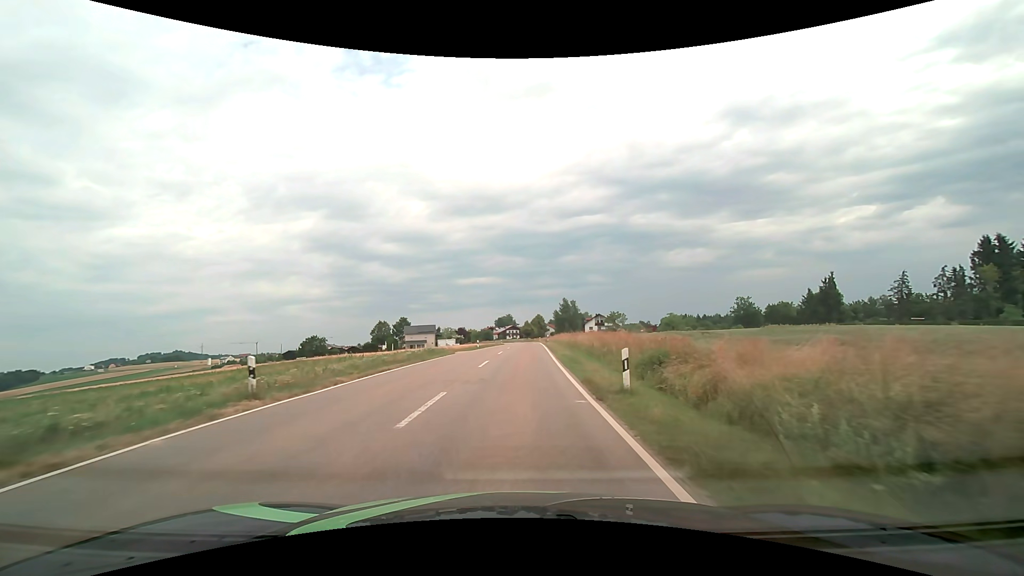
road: tertiary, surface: asphalt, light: Day
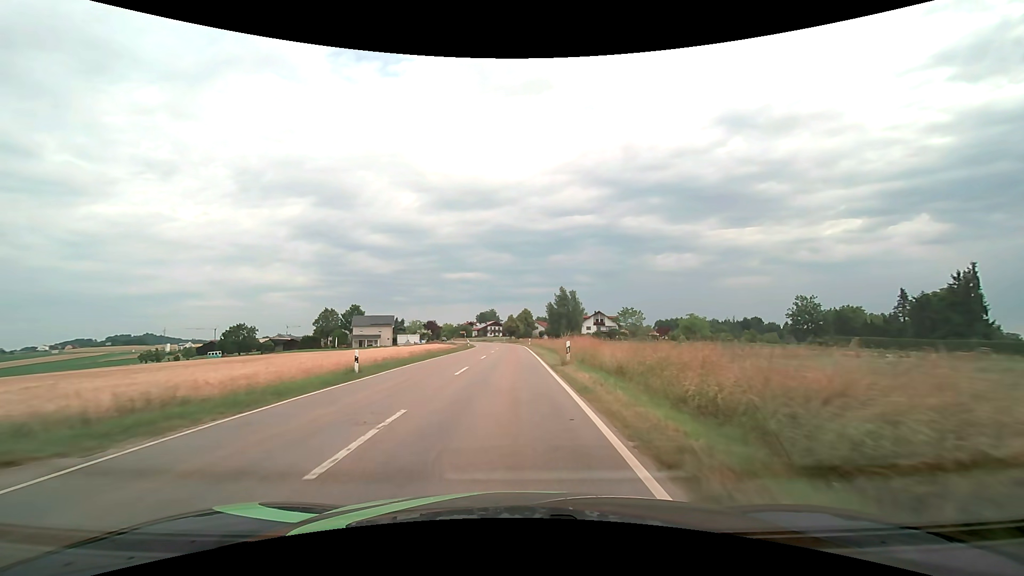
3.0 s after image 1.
(+0.8, +37.7) m; +2°
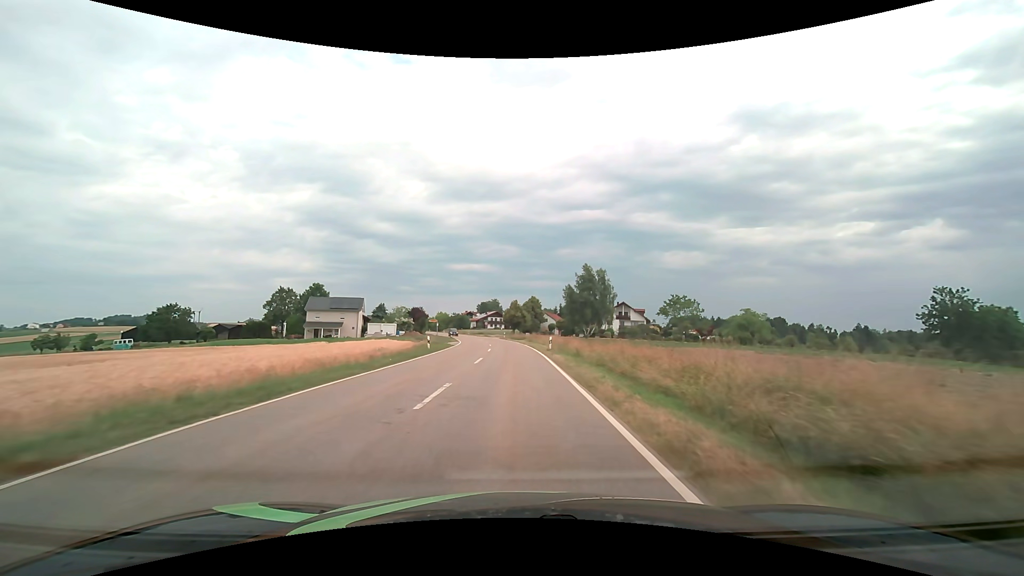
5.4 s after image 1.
(-0.3, +32.1) m; 0°
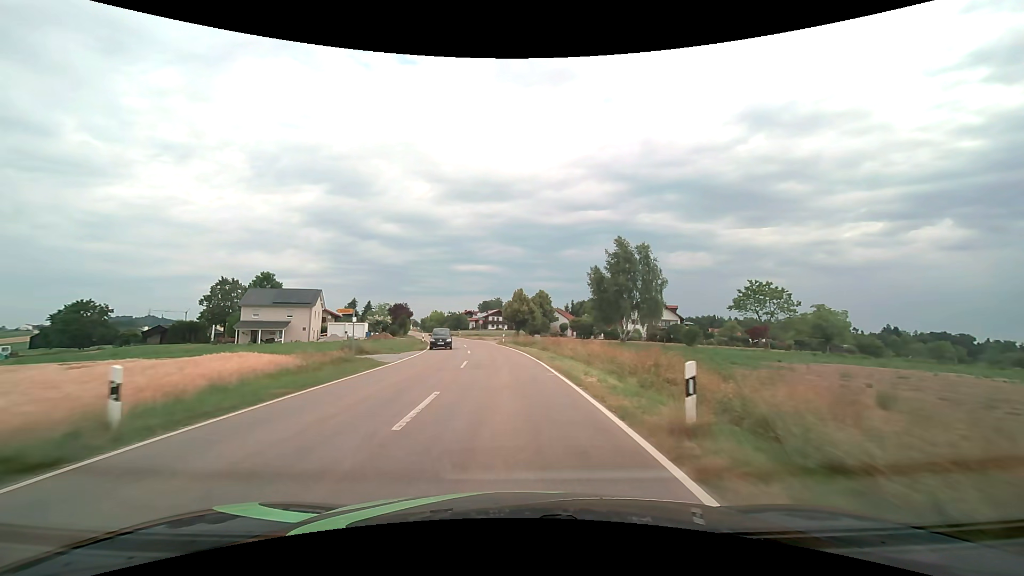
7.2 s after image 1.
(-0.1, +25.5) m; -1°
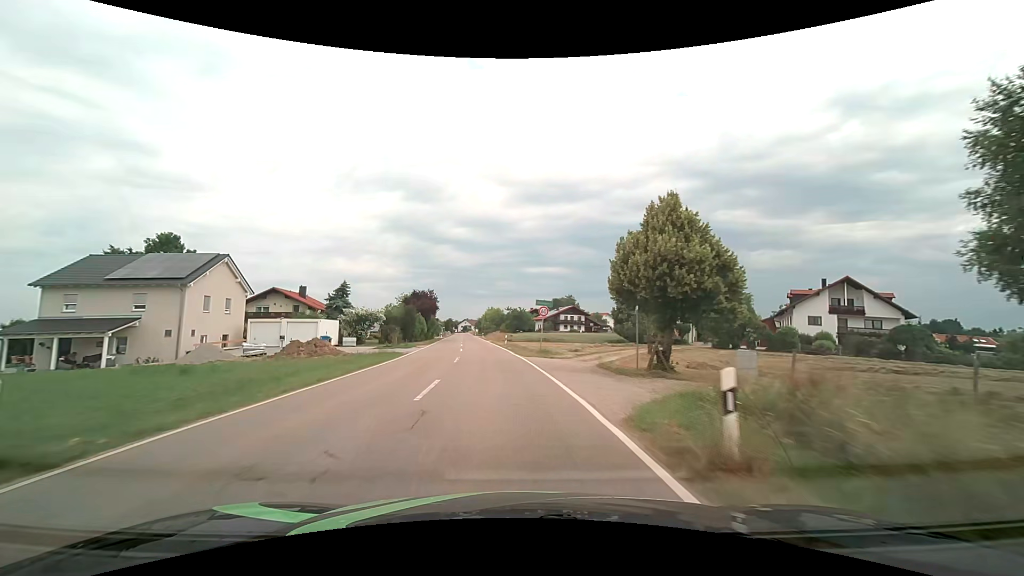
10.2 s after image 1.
(-2.4, +44.1) m; -8°
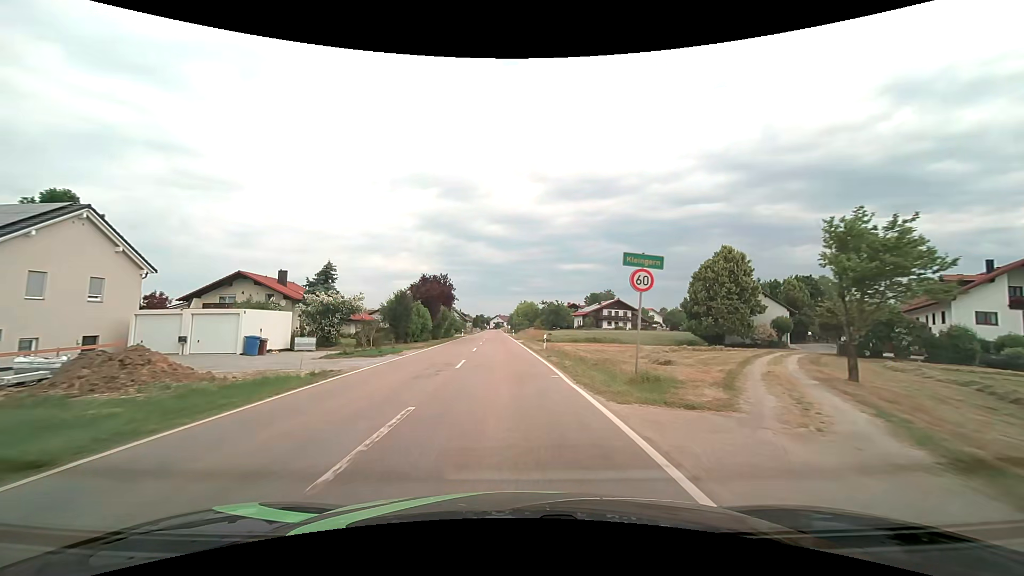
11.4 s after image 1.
(-0.6, +17.5) m; -4°
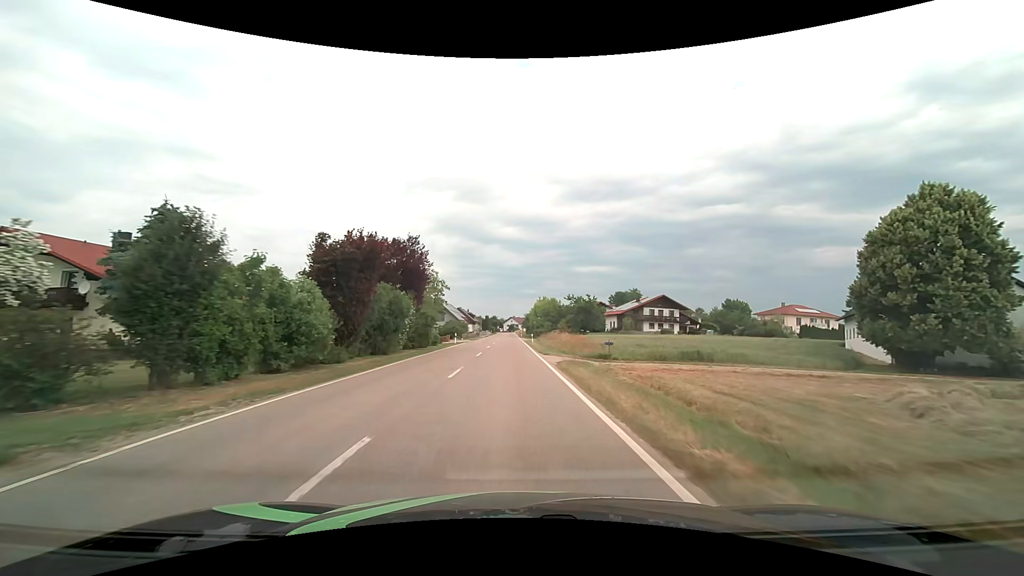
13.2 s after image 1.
(-0.6, +26.1) m; -2°
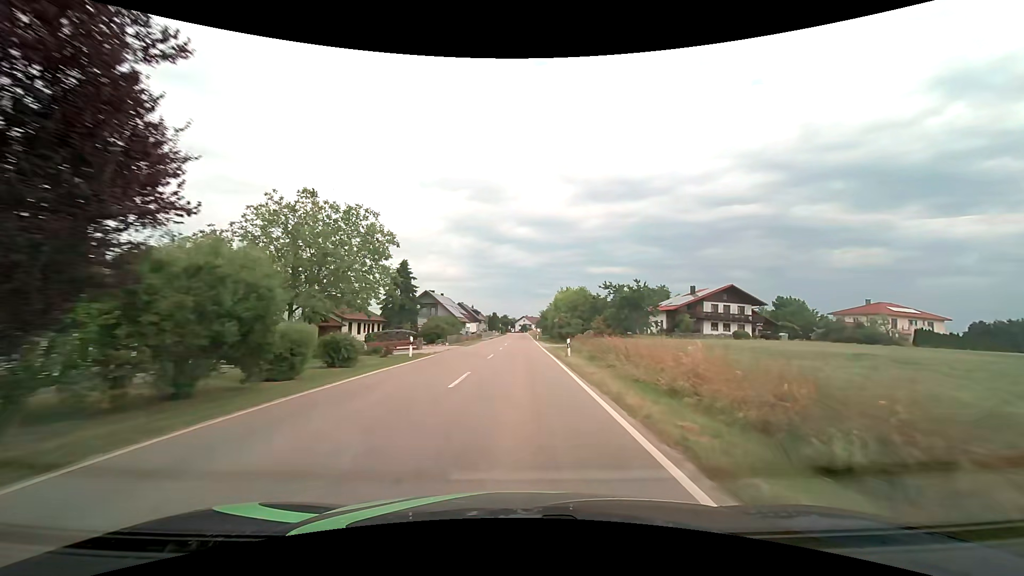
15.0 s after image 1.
(-0.4, +26.1) m; -2°
(0, +10) (0, +20) (0, +30) (+1, +40) (+1, +50) (+1, +60) (+1, +70) (+1, +80) (+1, +90) (+1, +100) m
